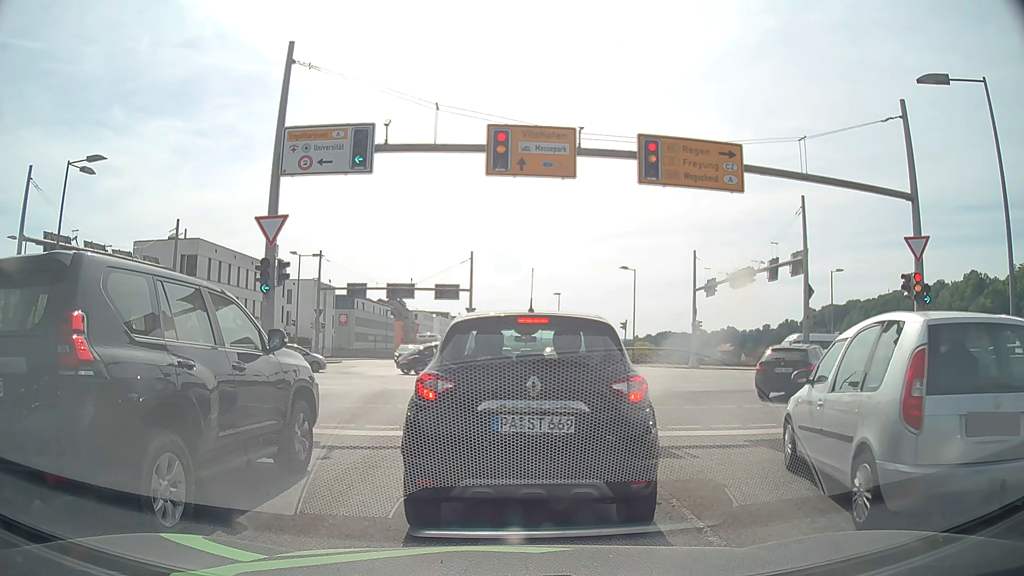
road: residential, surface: asphalt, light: Day
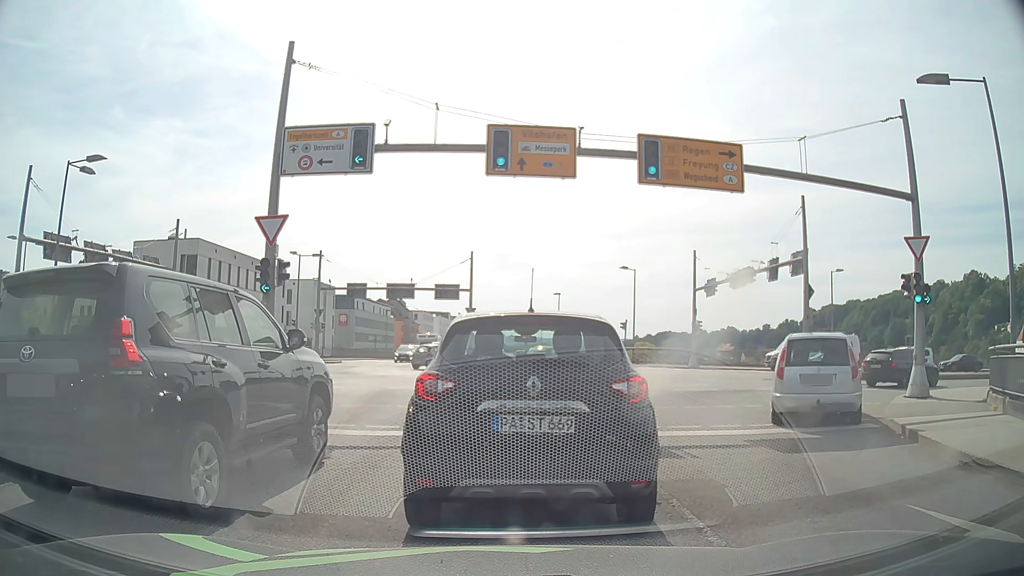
(0.0, 0.0) m; 0°
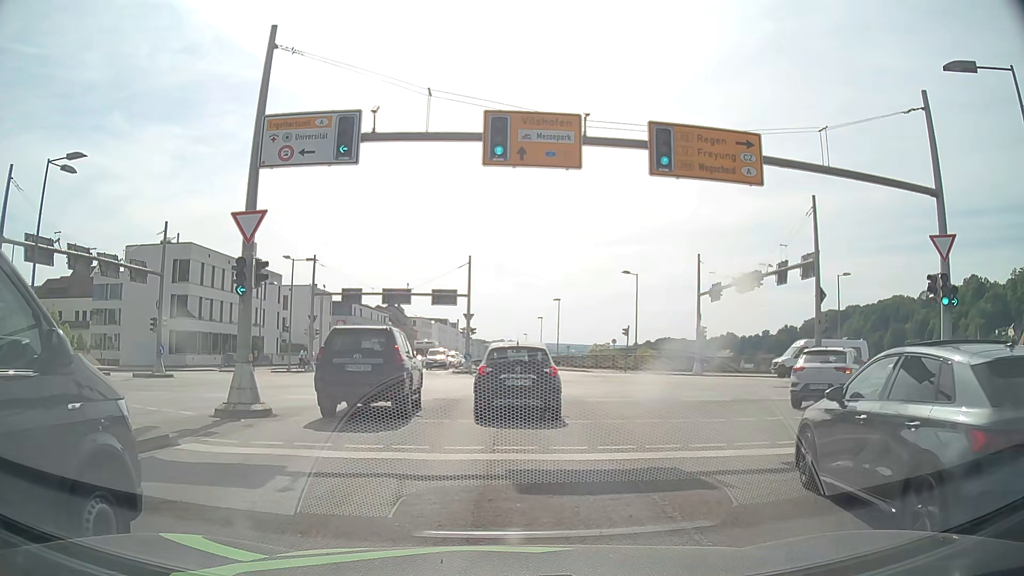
(0.0, +1.5) m; -1°
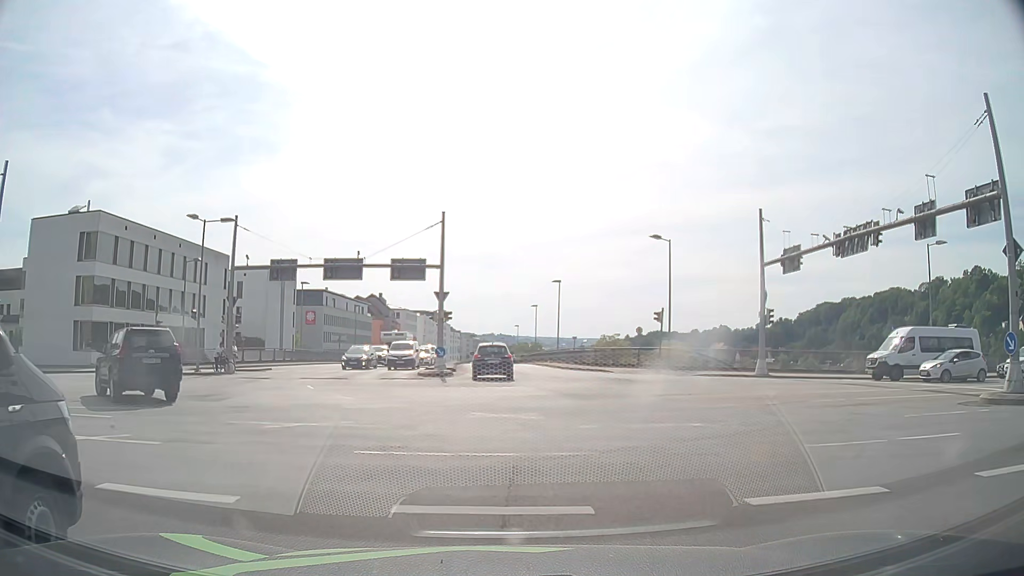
(+0.2, +14.7) m; +1°
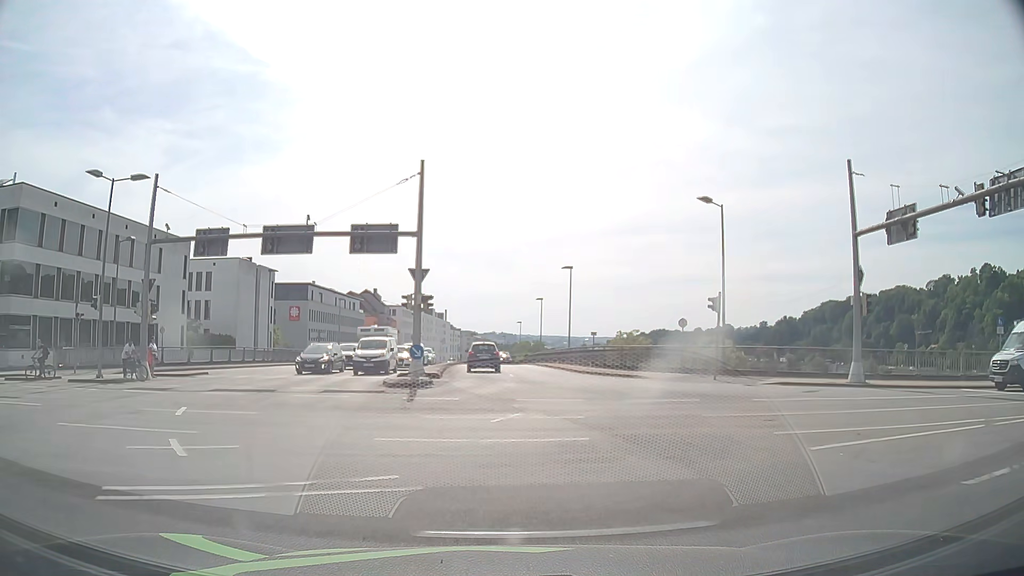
(0.0, +10.2) m; 0°
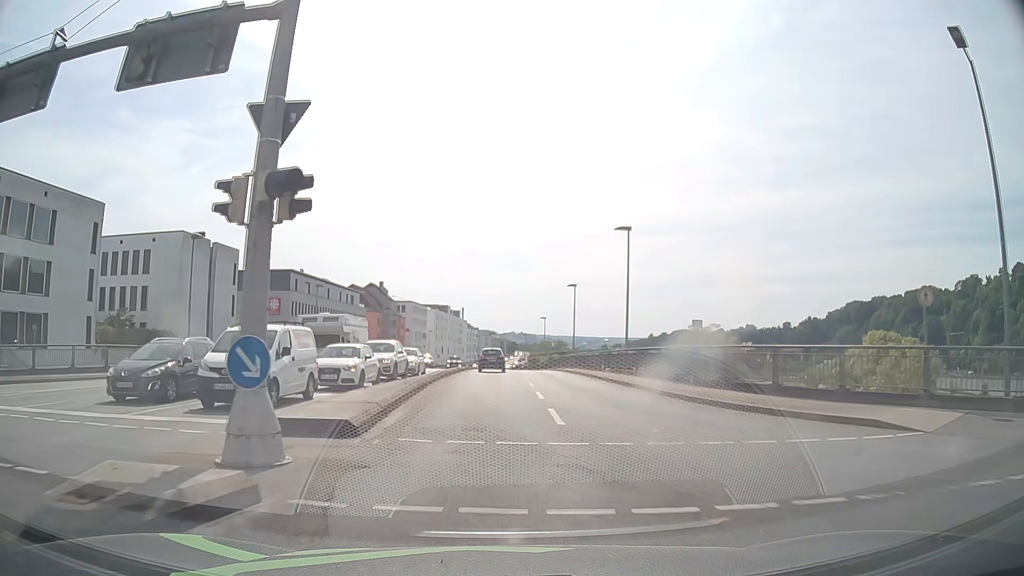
(-0.3, +18.5) m; -2°
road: primary
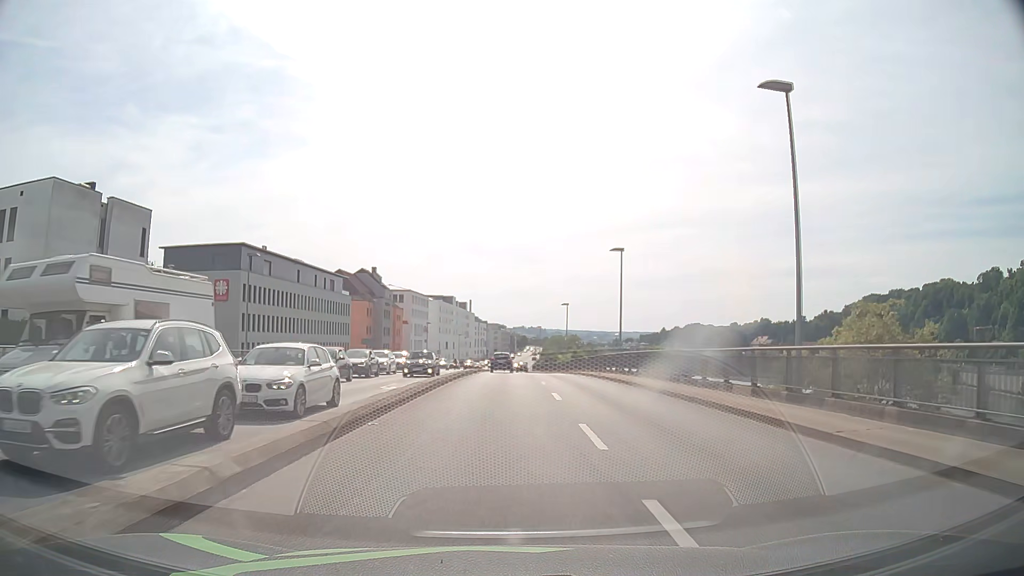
(-0.1, +20.8) m; 0°
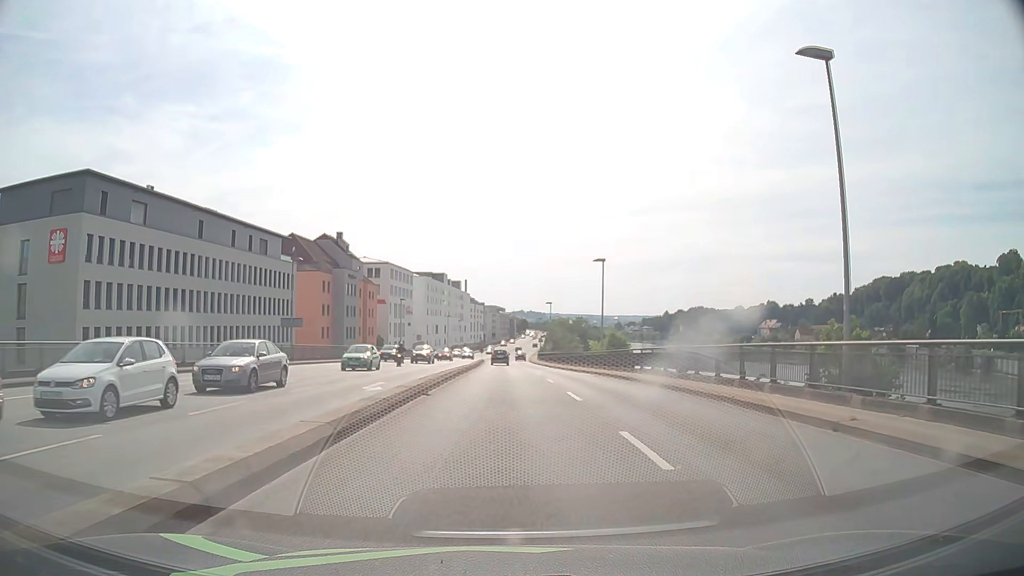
(-0.1, +29.0) m; 0°
(0, +10) (0, +20) (0, +30) (0, +40) (0, +50) (0, +60) (-1, +70) (-1, +80) (-1, +90) (-1, +100) m
